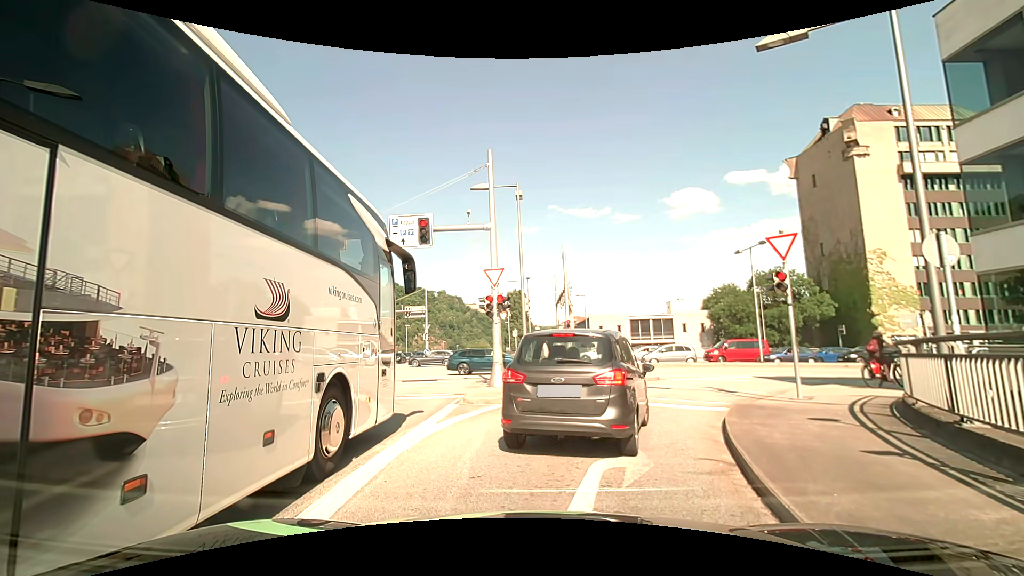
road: primary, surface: asphalt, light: Day
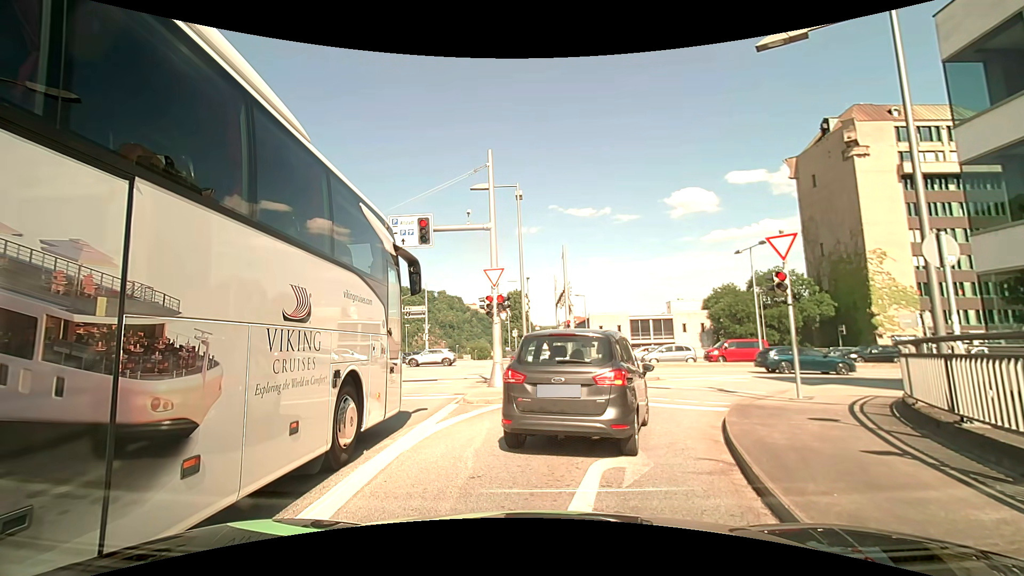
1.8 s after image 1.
(0.0, 0.0) m; 0°
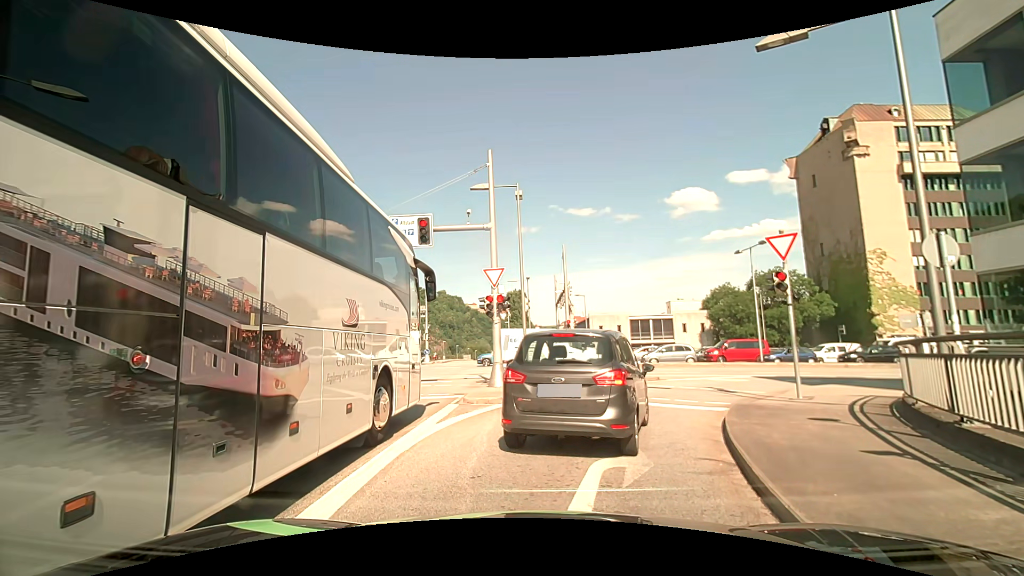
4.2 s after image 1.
(0.0, 0.0) m; 0°
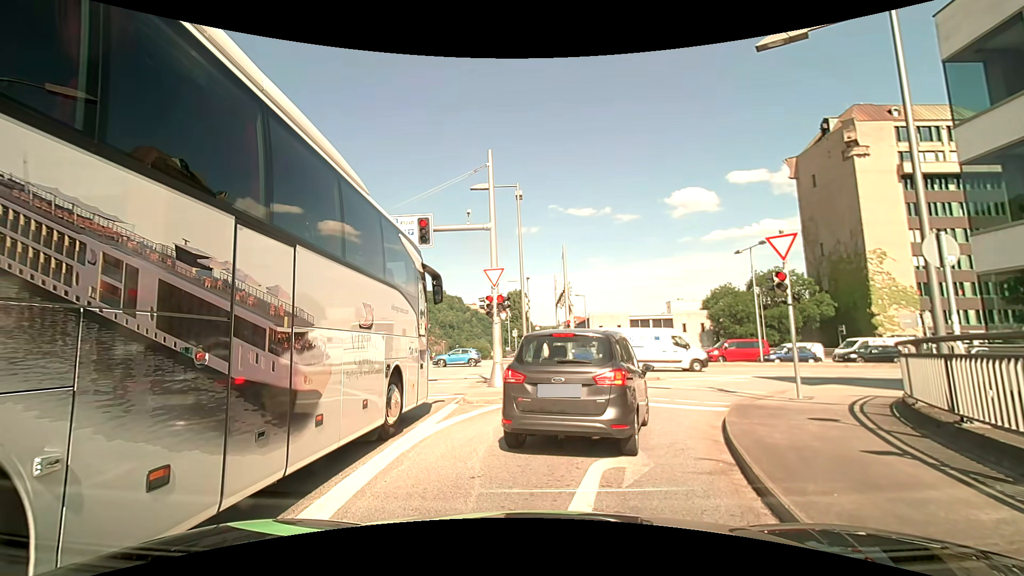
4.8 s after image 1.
(0.0, 0.0) m; 0°
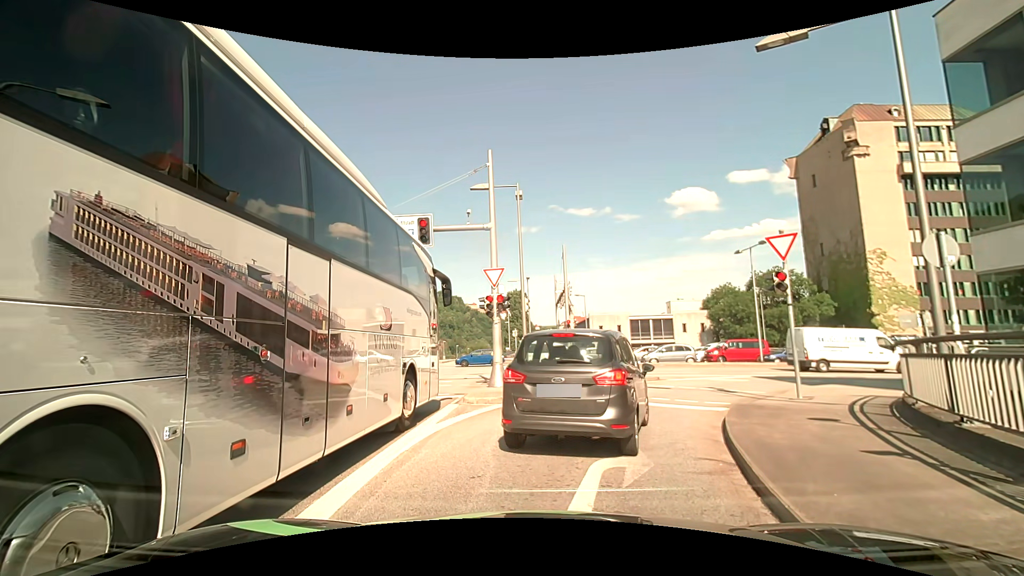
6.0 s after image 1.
(0.0, 0.0) m; 0°
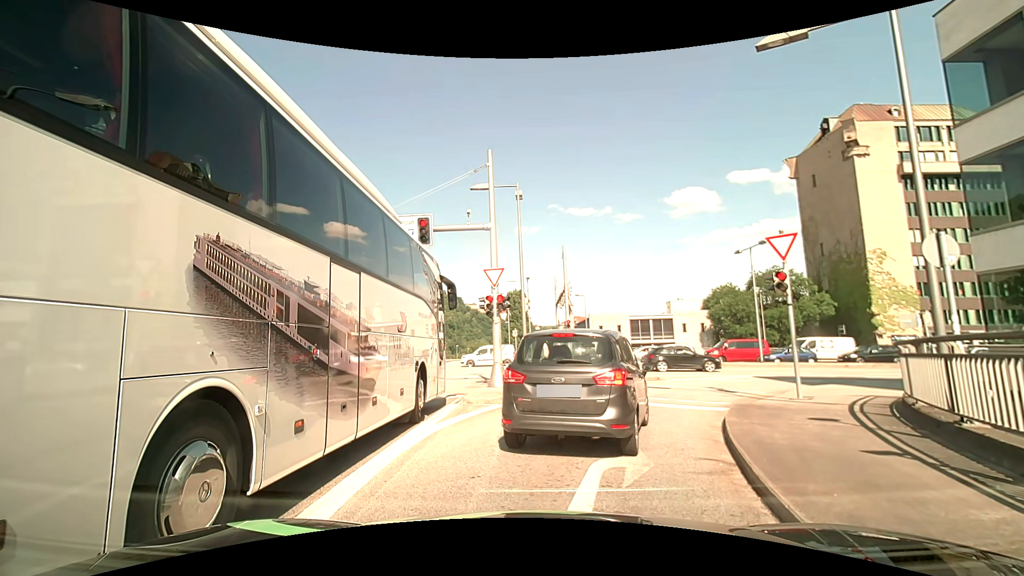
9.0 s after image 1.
(0.0, 0.0) m; 0°
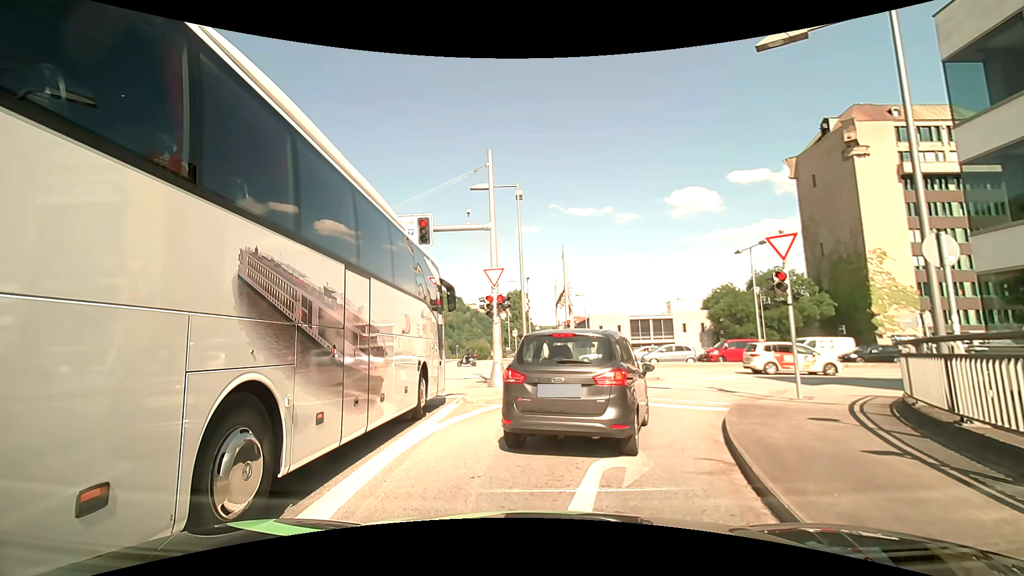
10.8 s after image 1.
(0.0, 0.0) m; 0°
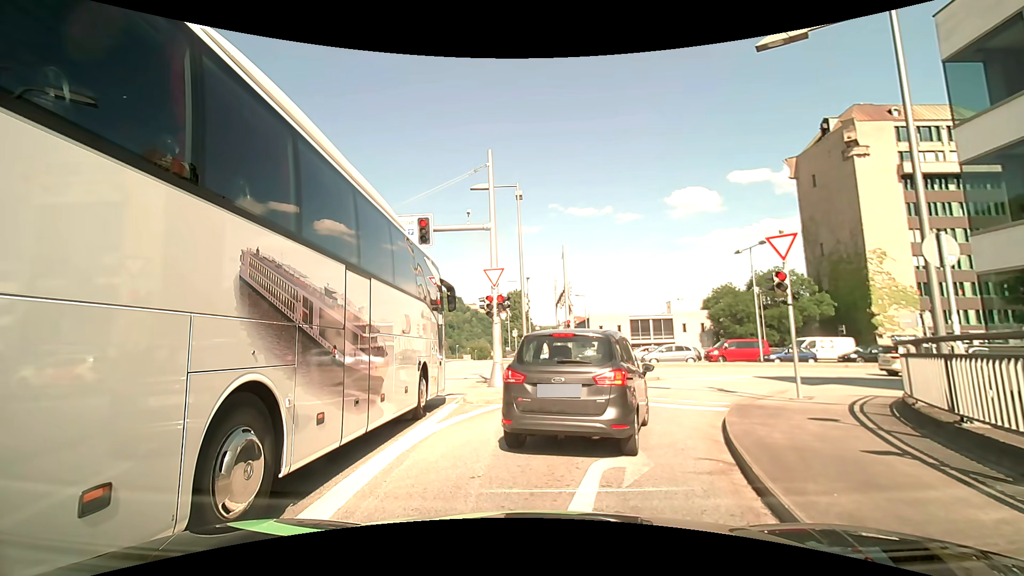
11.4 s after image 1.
(0.0, 0.0) m; 0°
